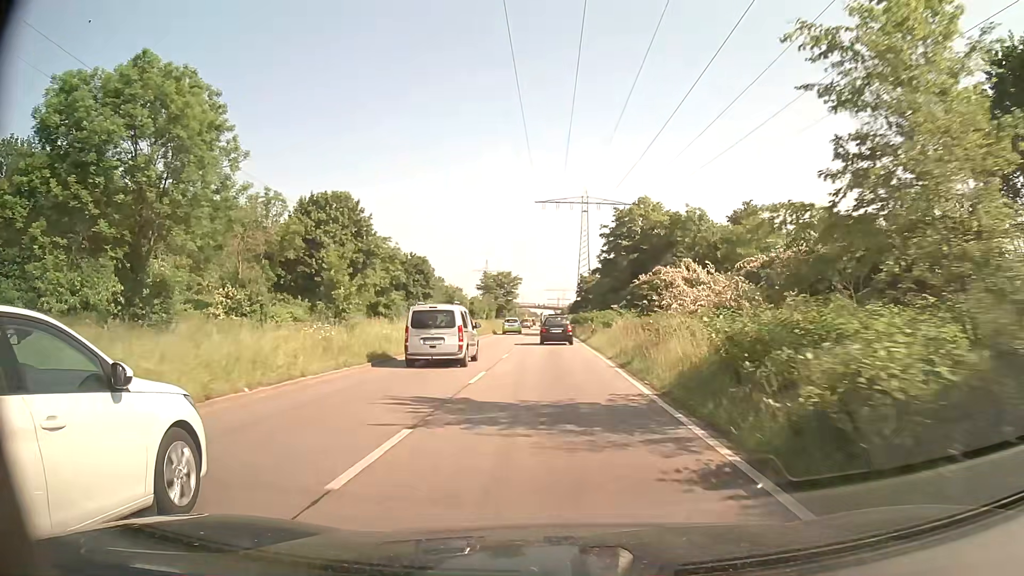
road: primary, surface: asphalt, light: Day
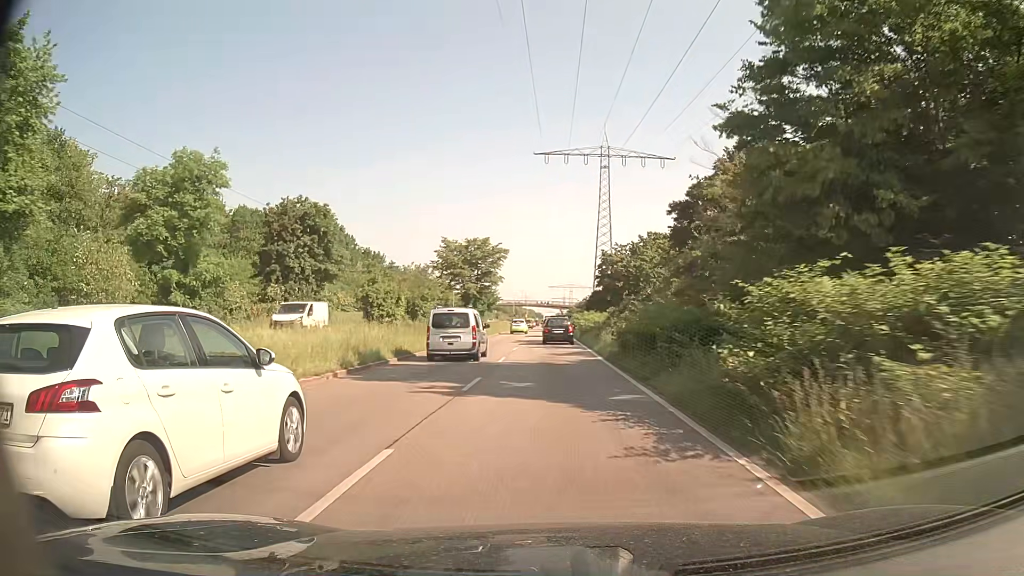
(-0.3, +47.1) m; -1°
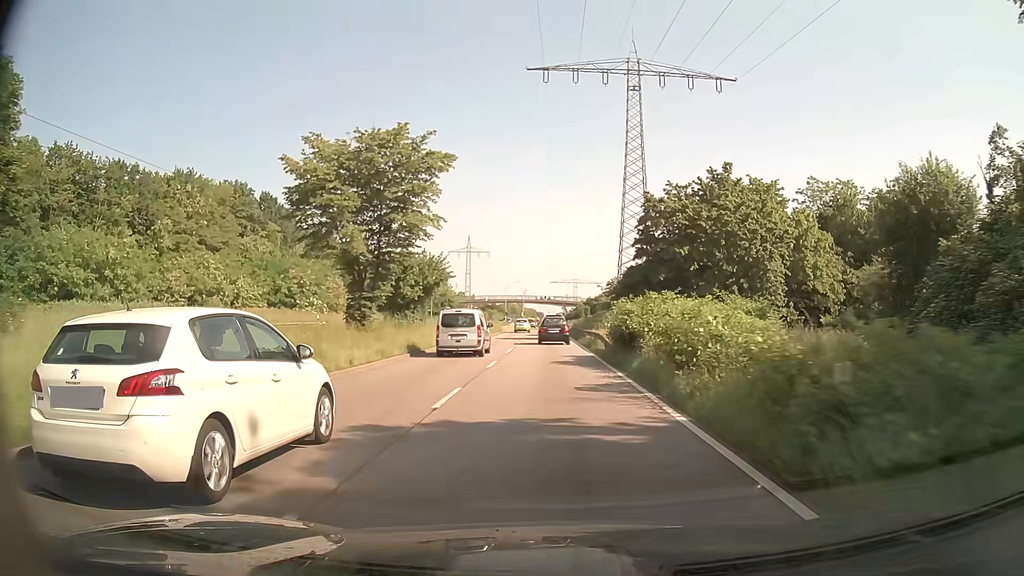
(0.0, +38.9) m; 0°
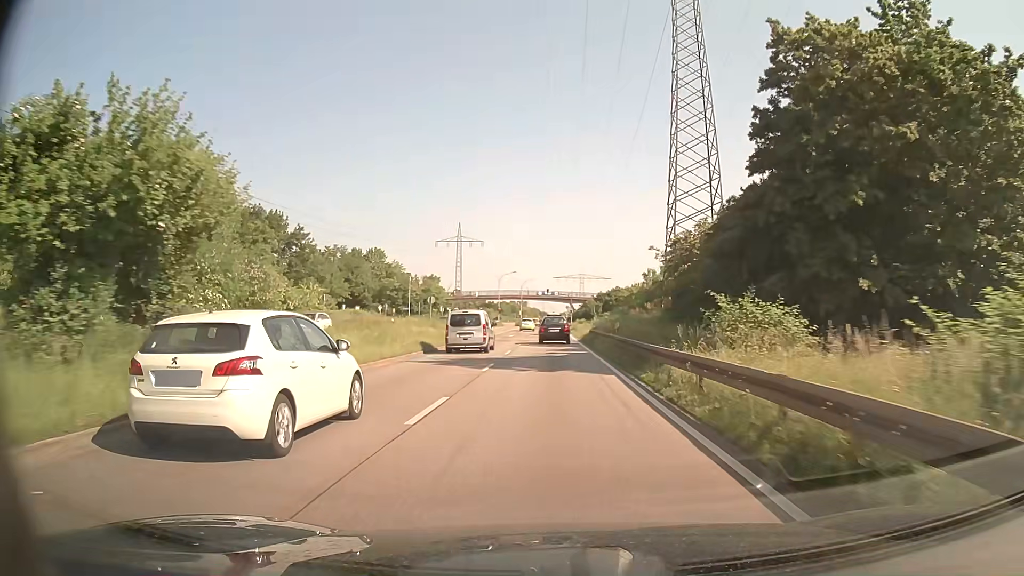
(-0.2, +28.9) m; -1°
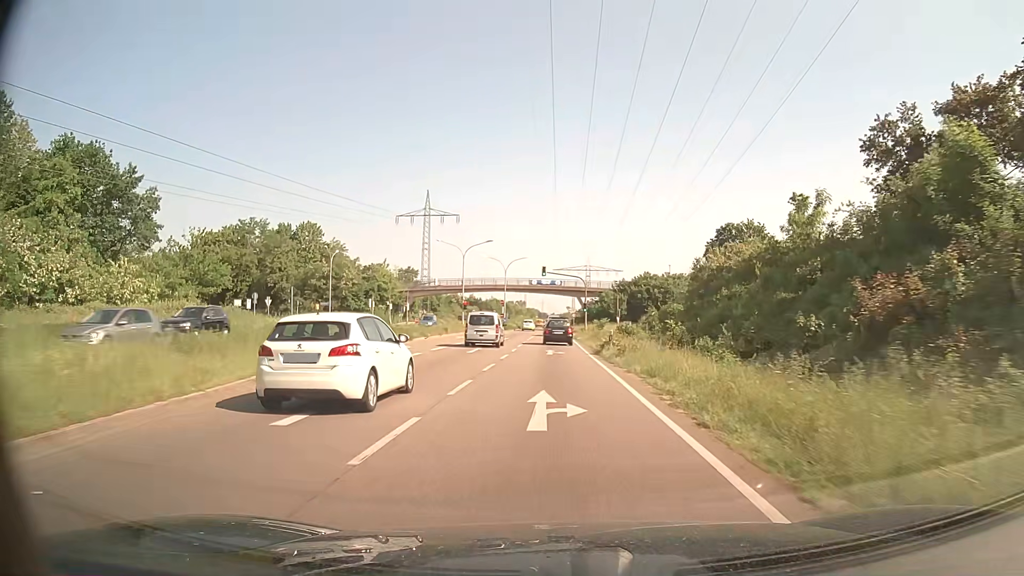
(+0.1, +47.7) m; 0°
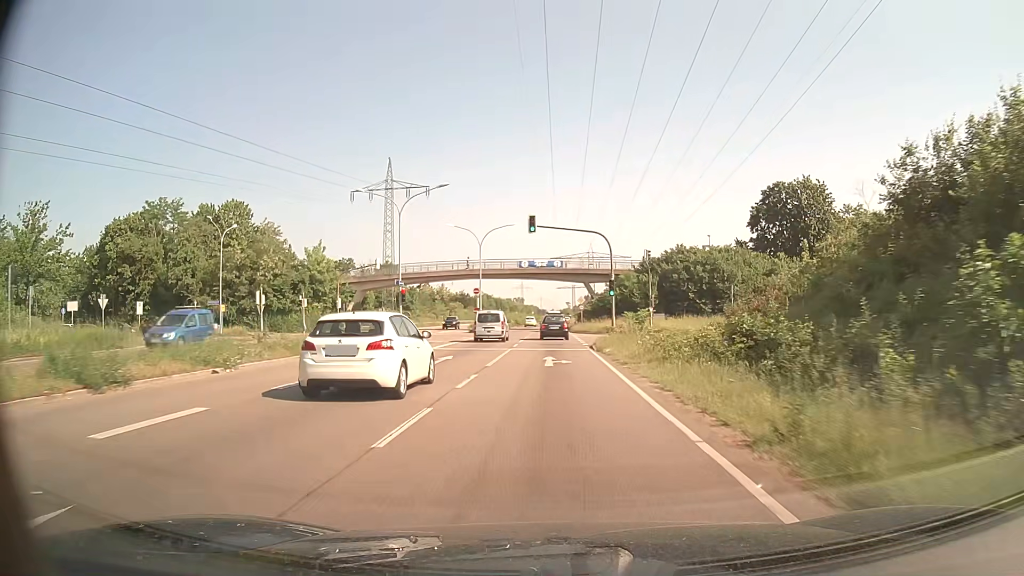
(0.0, +29.3) m; 0°
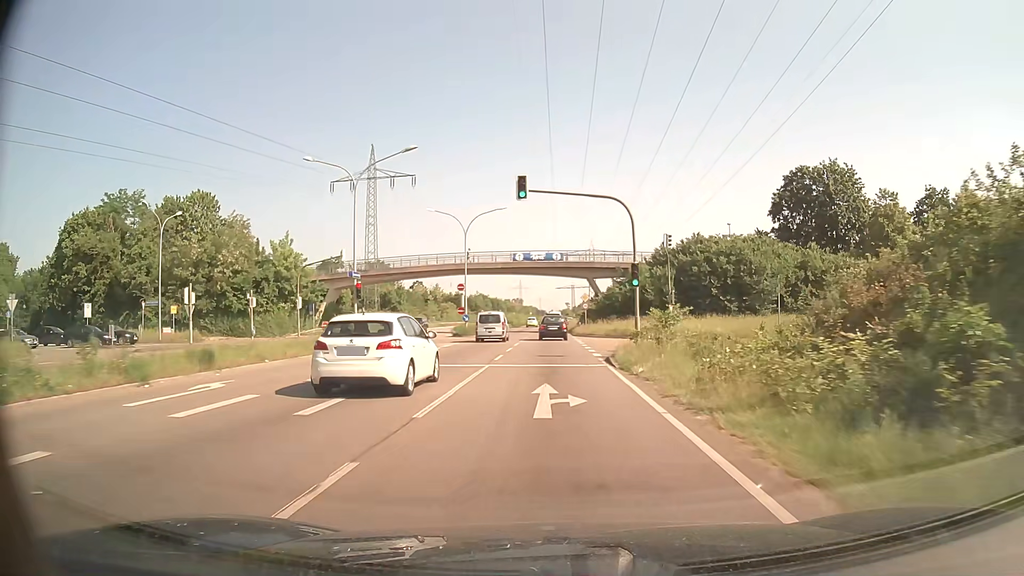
(0.0, +9.8) m; 0°
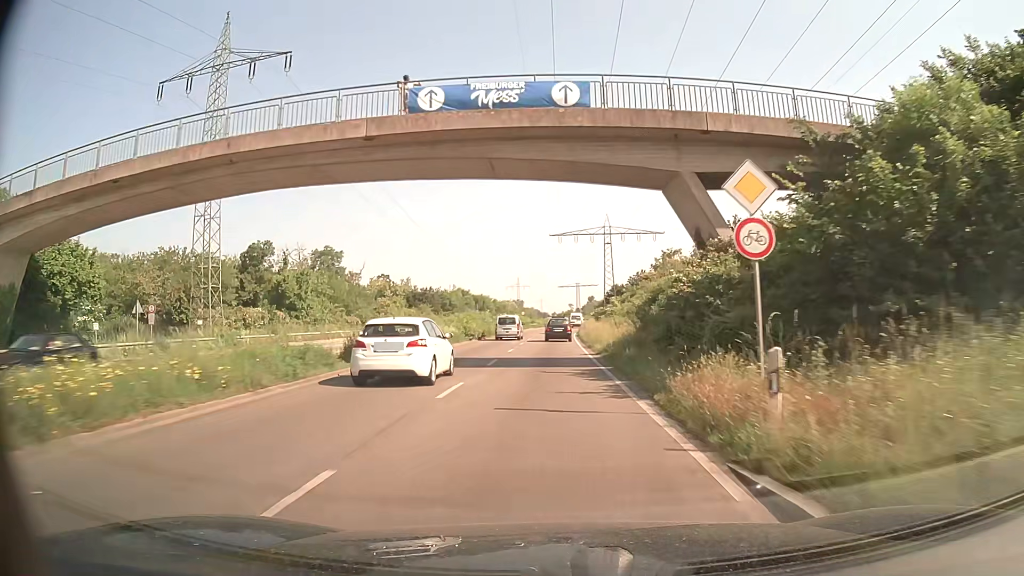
(0.0, +49.4) m; 0°
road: trunk
(0, +10) (0, +20) (0, +30) (0, +40) (0, +50) (0, +60) (+1, +70) (+1, +80) (+2, +90) (+2, +100) m
